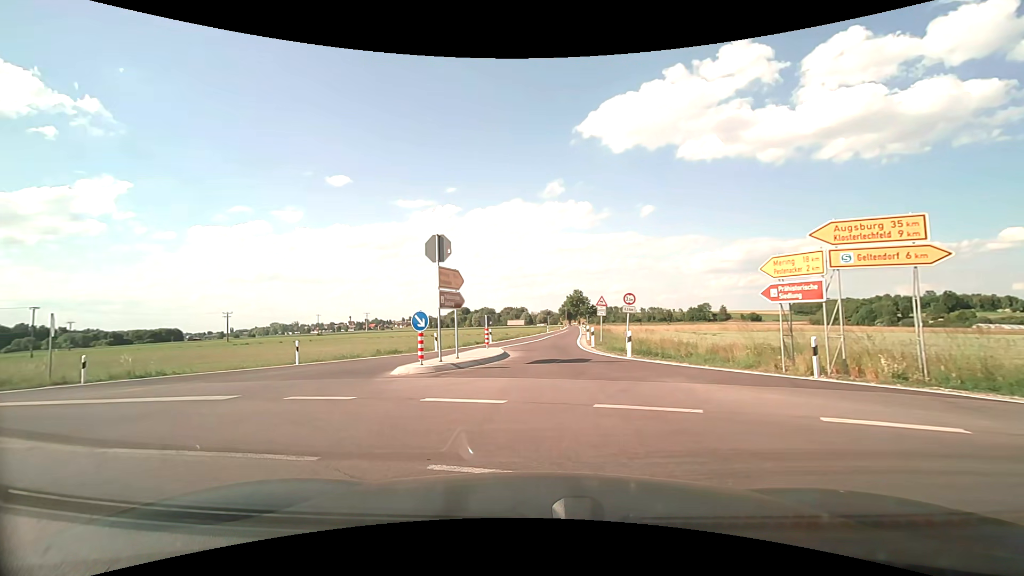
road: secondary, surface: asphalt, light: Day
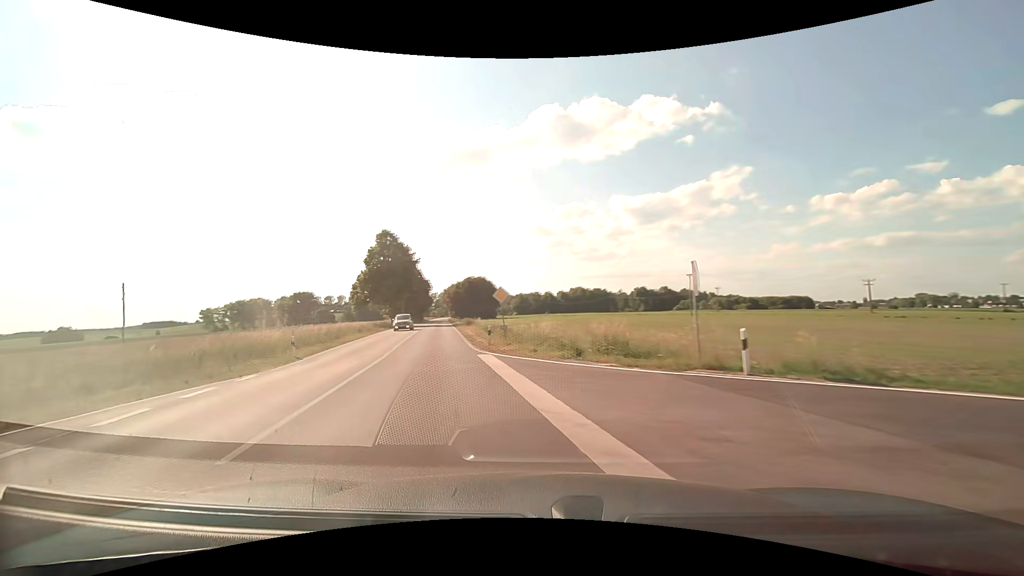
(-7.9, +10.9) m; -64°
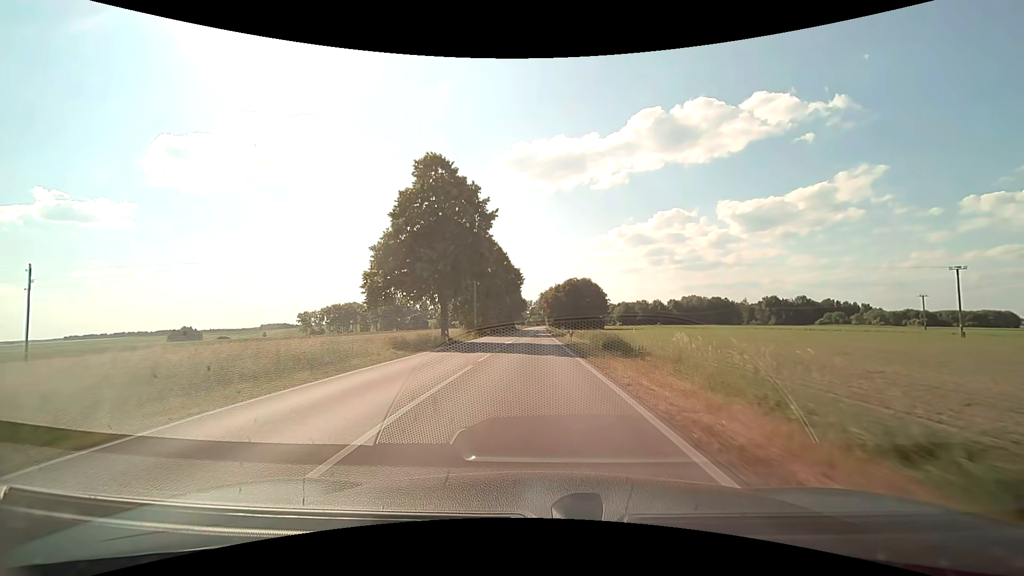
(-8.5, +40.6) m; -12°
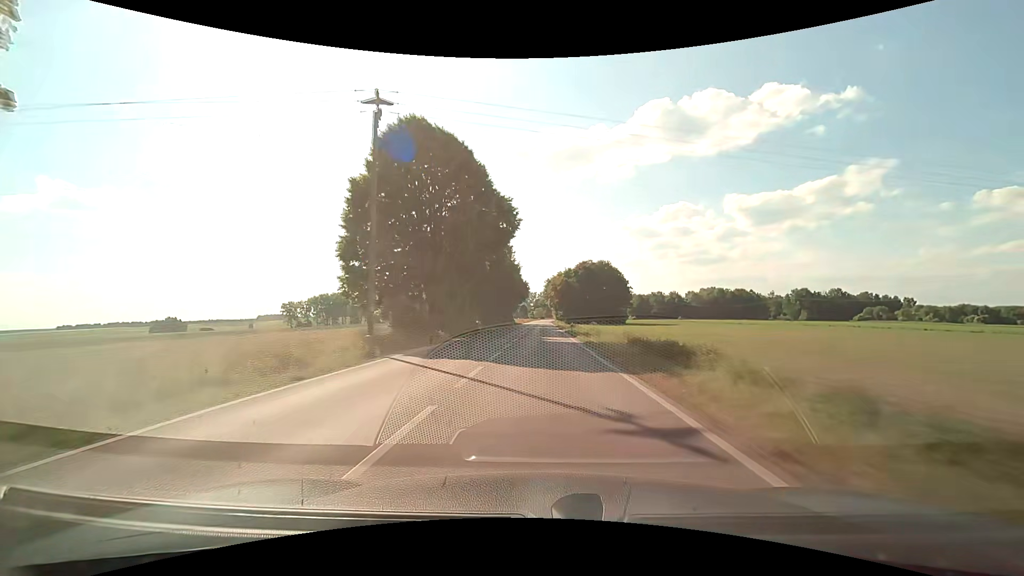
(-0.5, +39.2) m; 0°
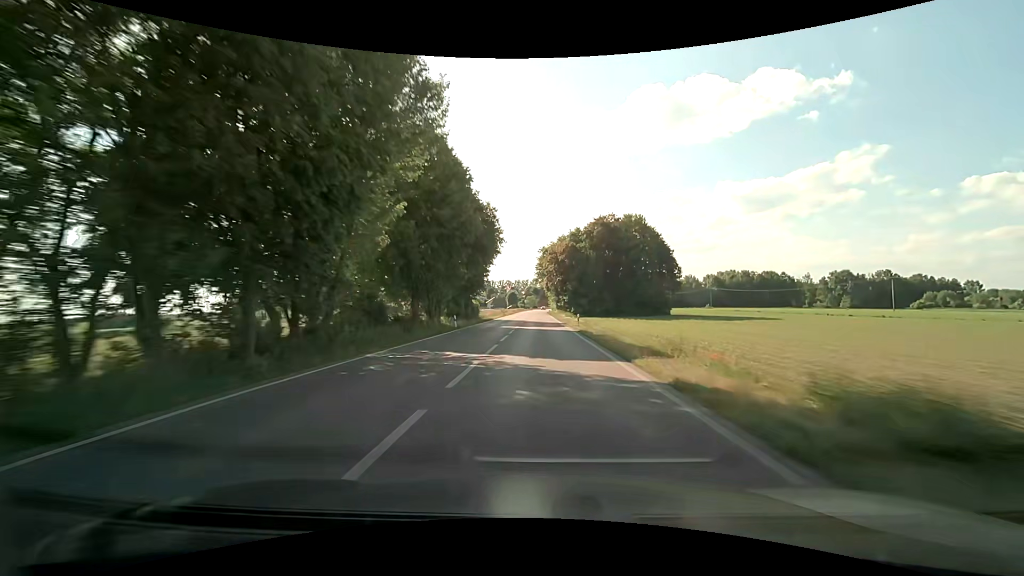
(+0.4, +61.4) m; +1°
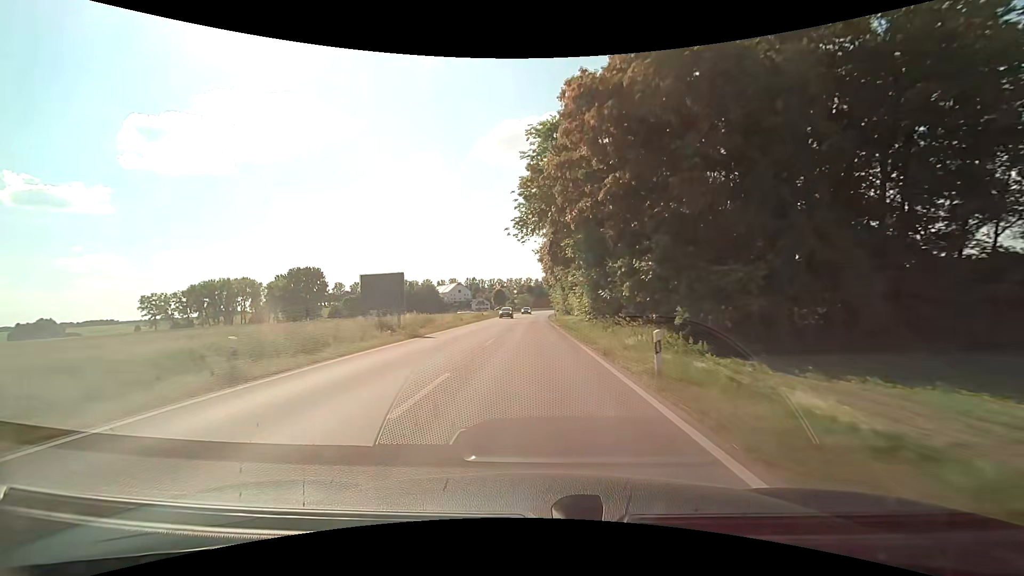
(+0.4, +74.8) m; +1°
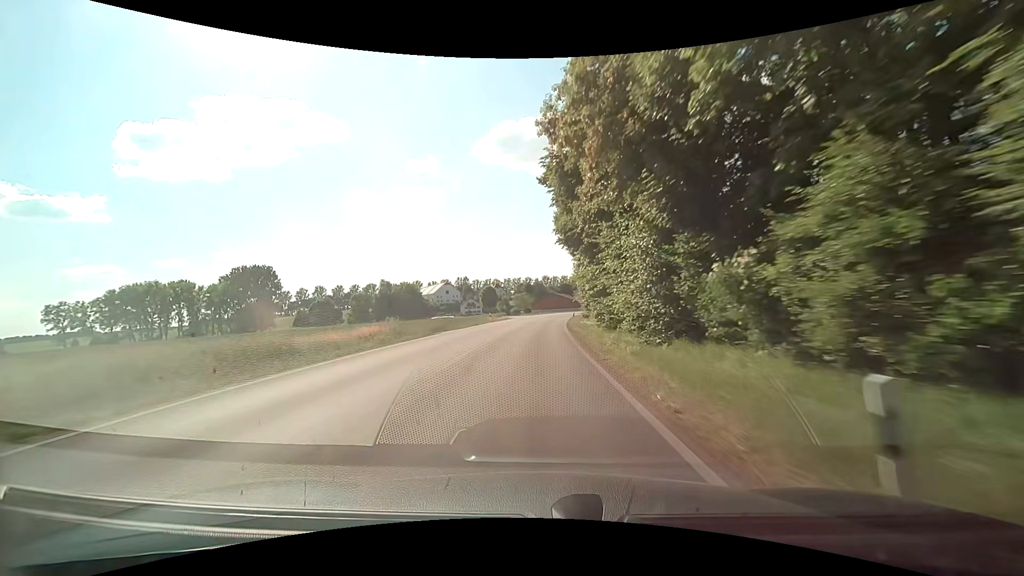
(-0.2, +56.3) m; 0°
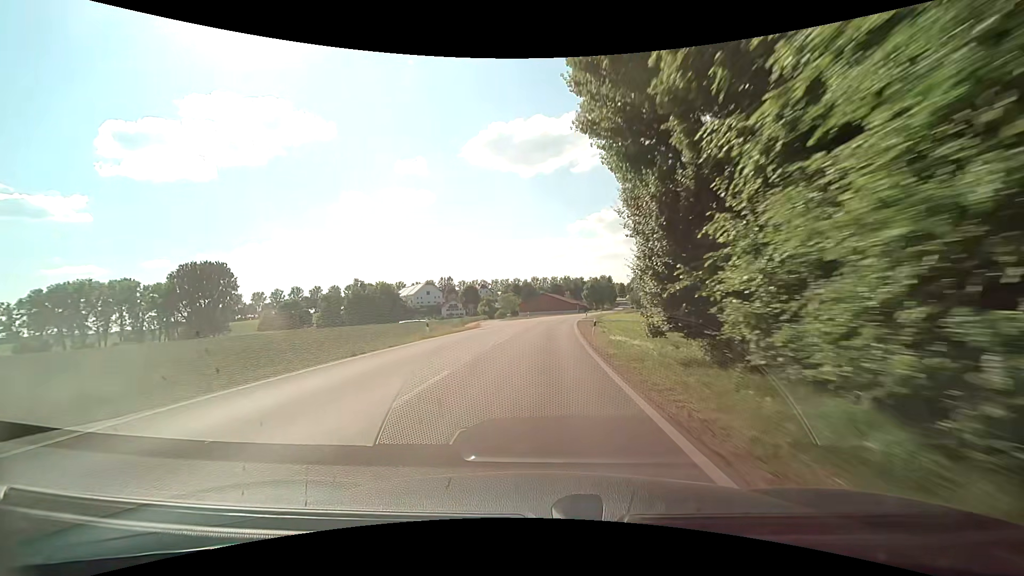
(+0.2, +27.0) m; +1°
(0, +10) (0, +20) (+1, +30) (+2, +40) (+2, +50) (+3, +60) (+5, +70) (+6, +80) (+8, +90) (+9, +99) m
